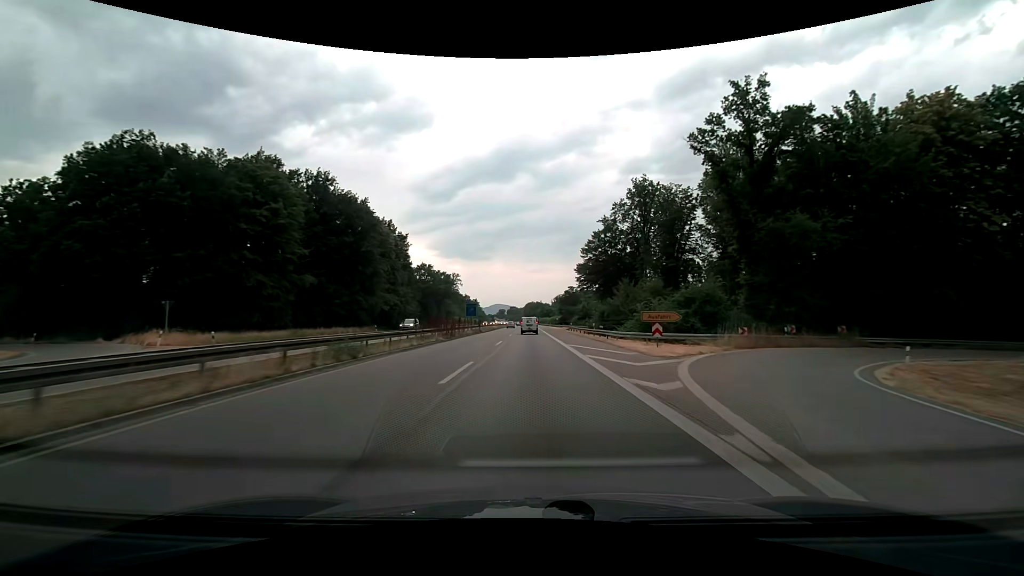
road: trunk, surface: asphalt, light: Day
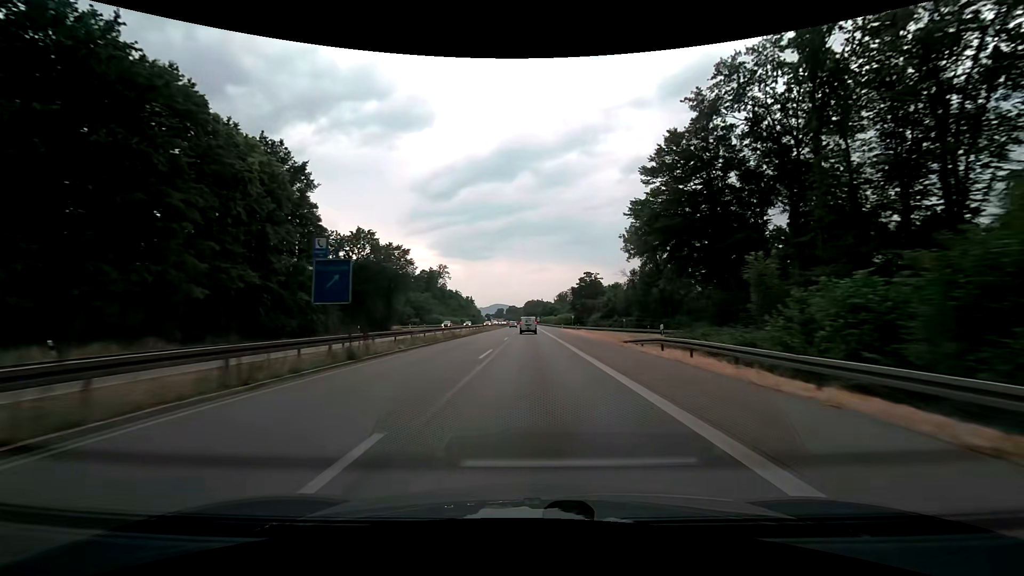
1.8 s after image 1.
(-0.1, +47.4) m; 0°
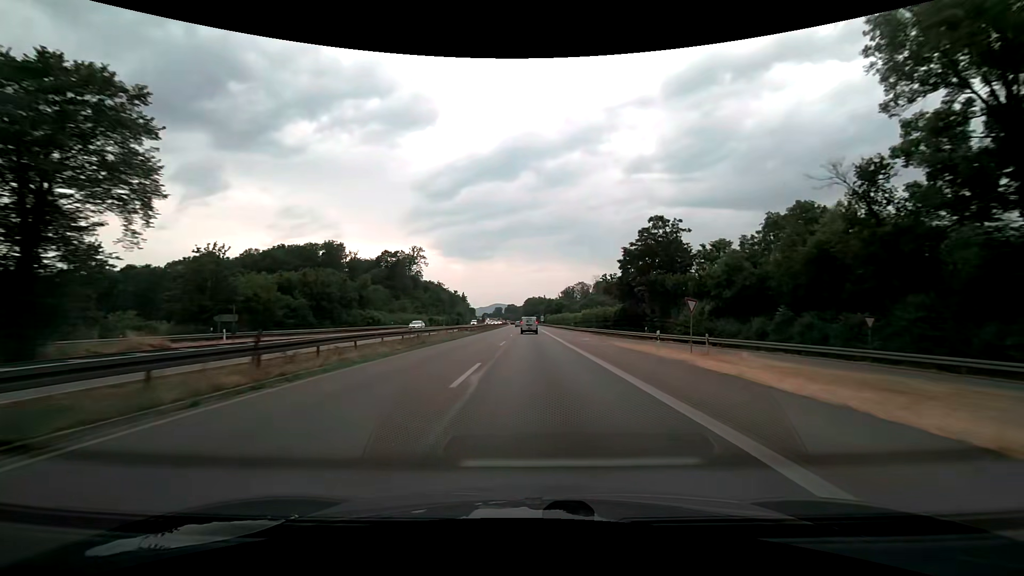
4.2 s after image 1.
(-0.1, +63.1) m; 0°
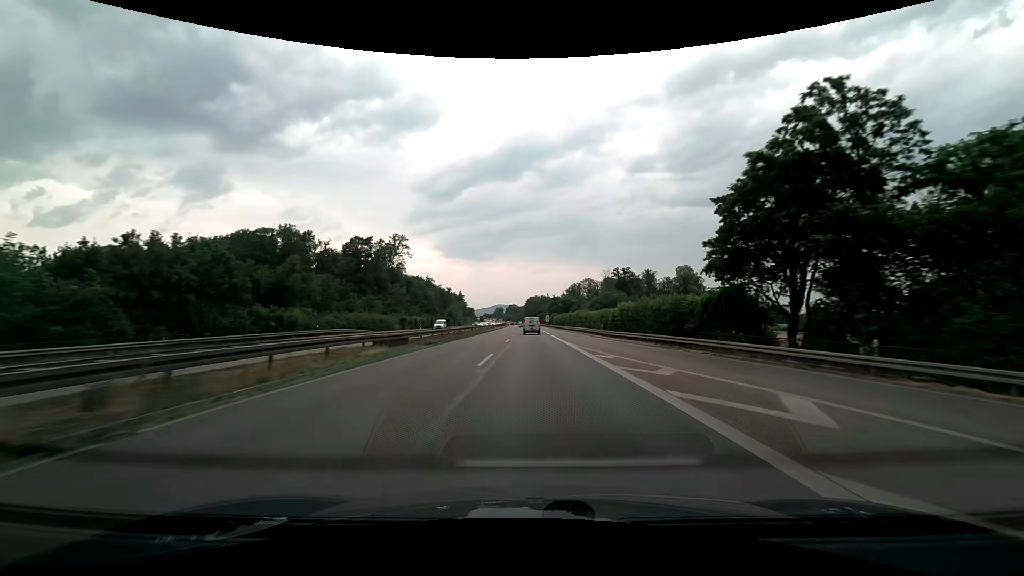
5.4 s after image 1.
(0.0, +31.6) m; 0°
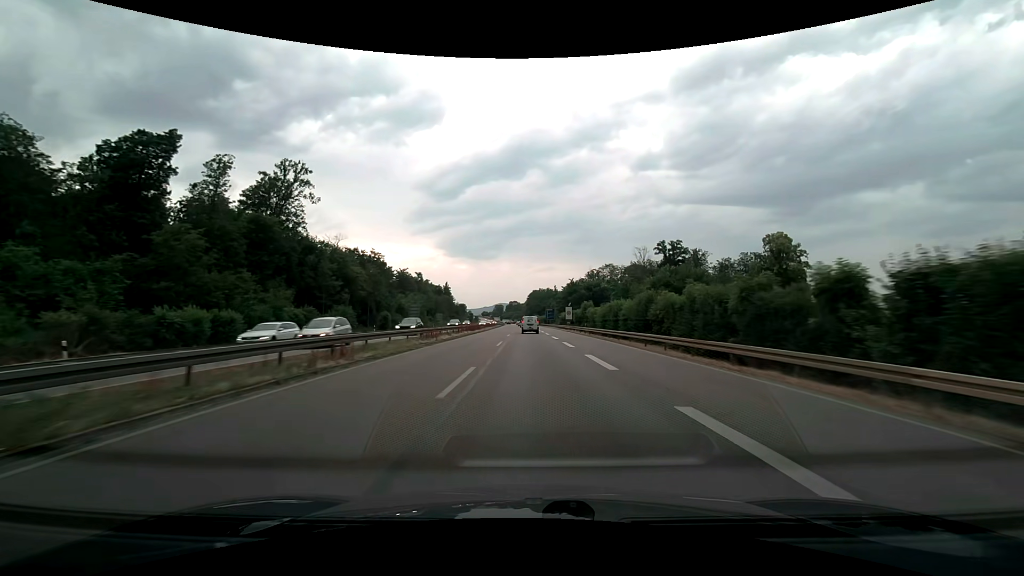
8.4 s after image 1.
(-0.2, +79.8) m; 0°
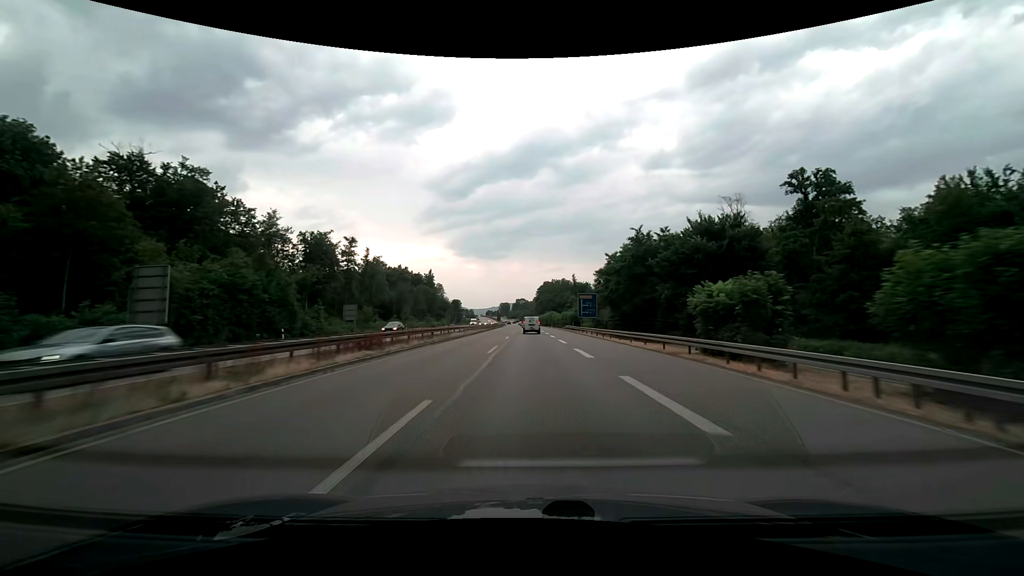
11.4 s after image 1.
(-0.6, +79.6) m; -1°
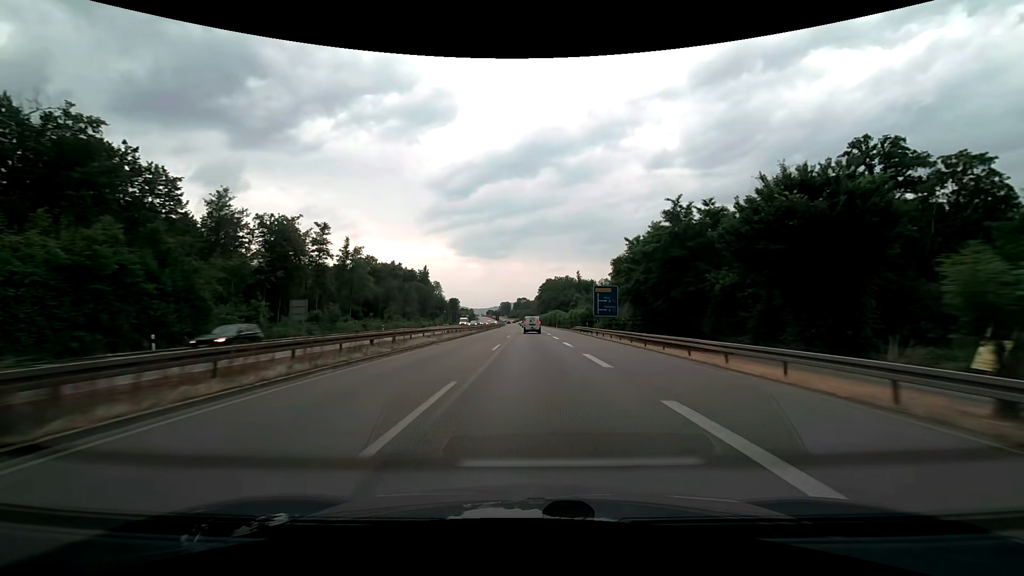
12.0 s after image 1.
(0.0, +15.8) m; 0°
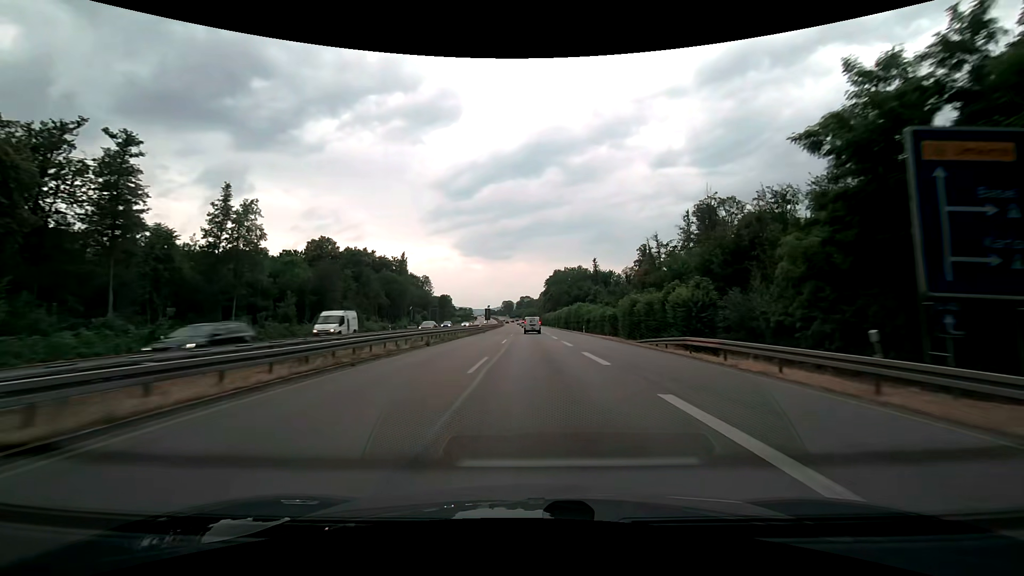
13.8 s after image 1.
(-0.1, +47.3) m; 0°
(0, +10) (0, +20) (0, +30) (0, +40) (0, +50) (0, +60) (0, +70) (0, +80) (-1, +90) (-1, +100) m
